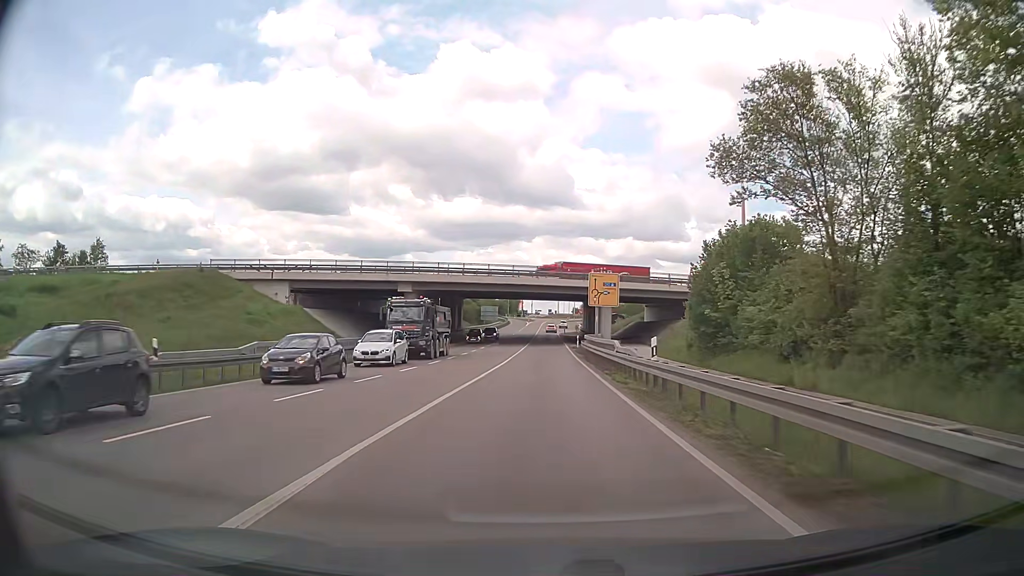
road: primary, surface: asphalt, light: Day
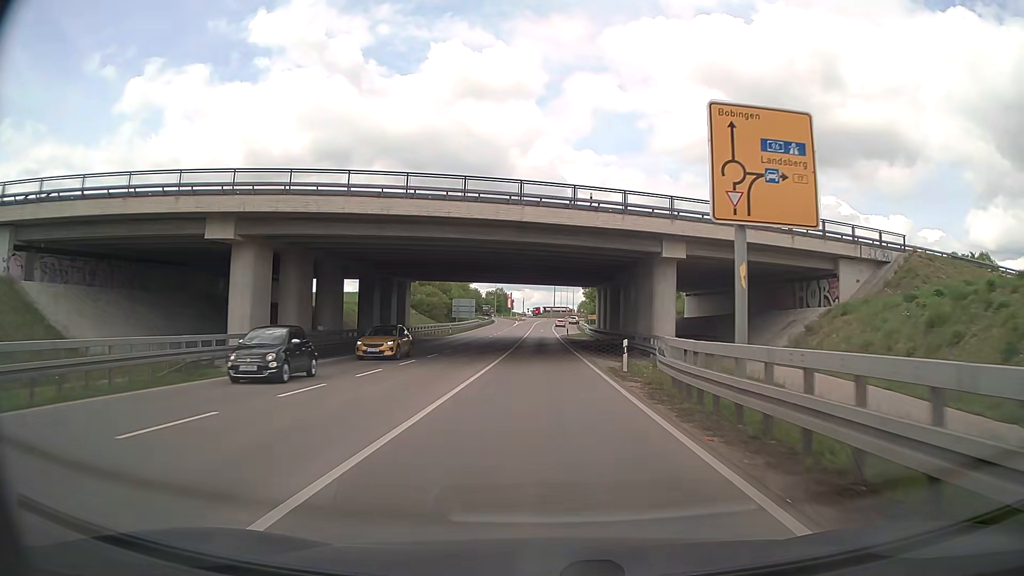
(0.0, +36.1) m; +1°
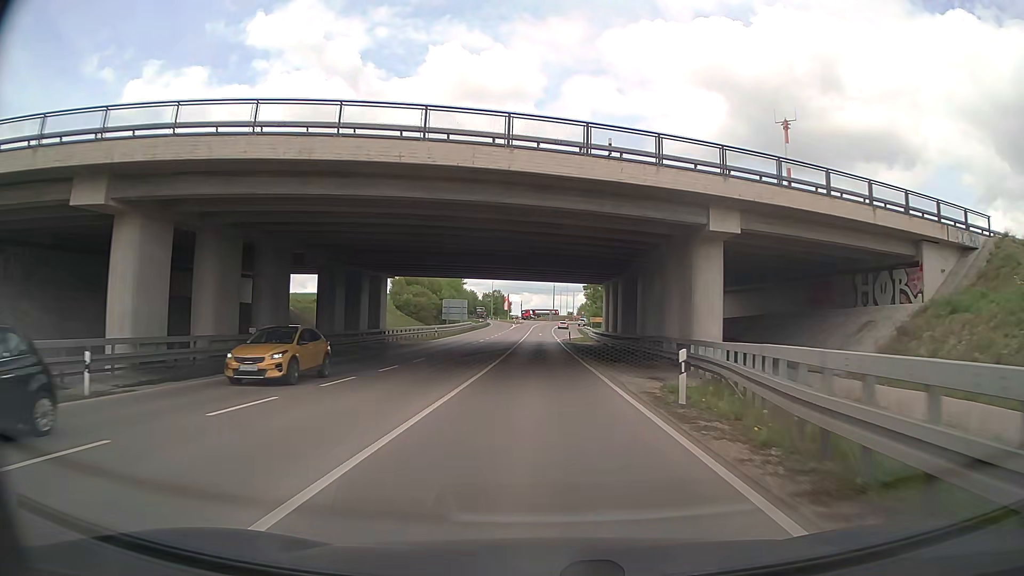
(0.0, +9.2) m; 0°
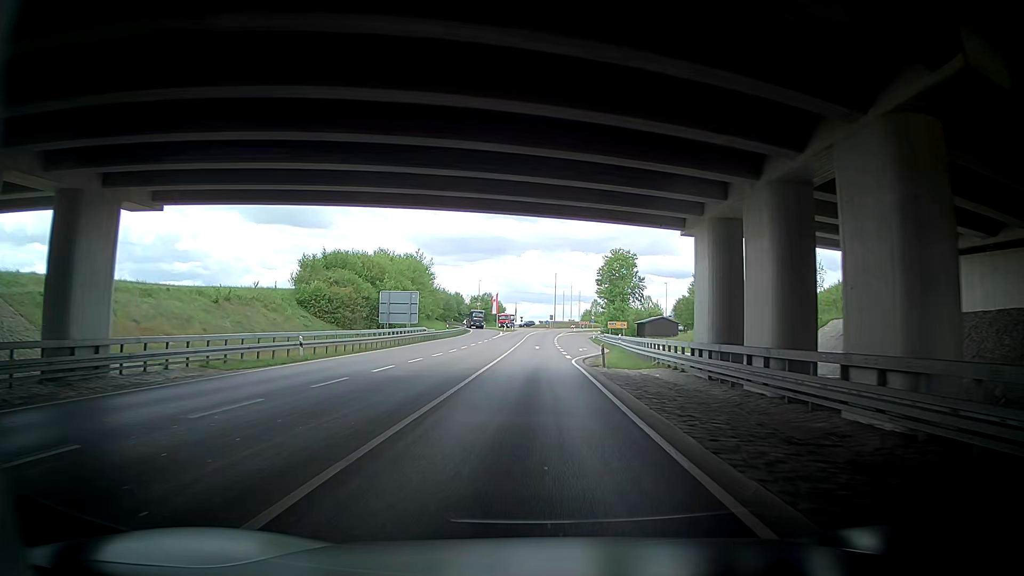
(+0.4, +36.7) m; +2°
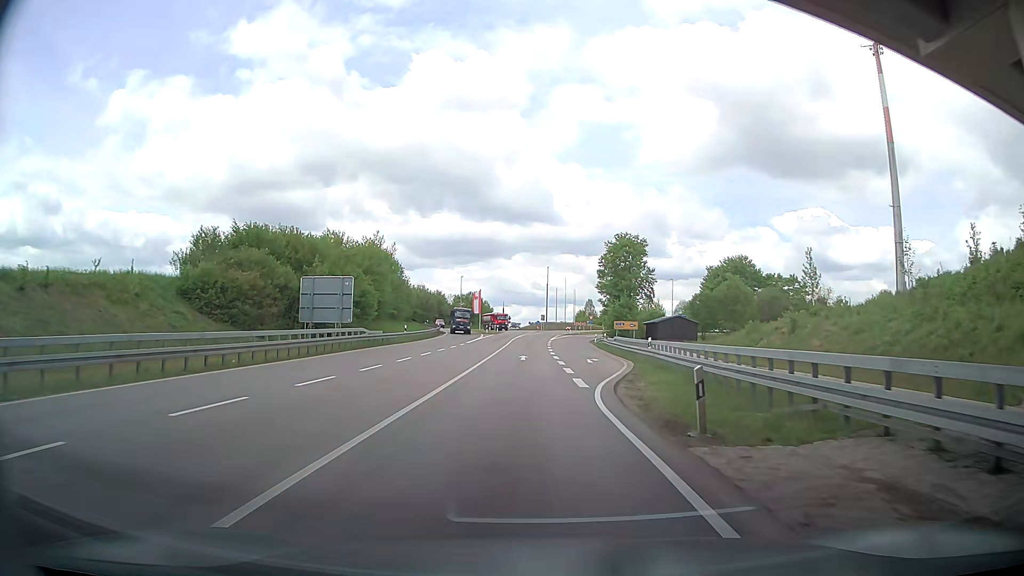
(-0.4, +18.1) m; -1°
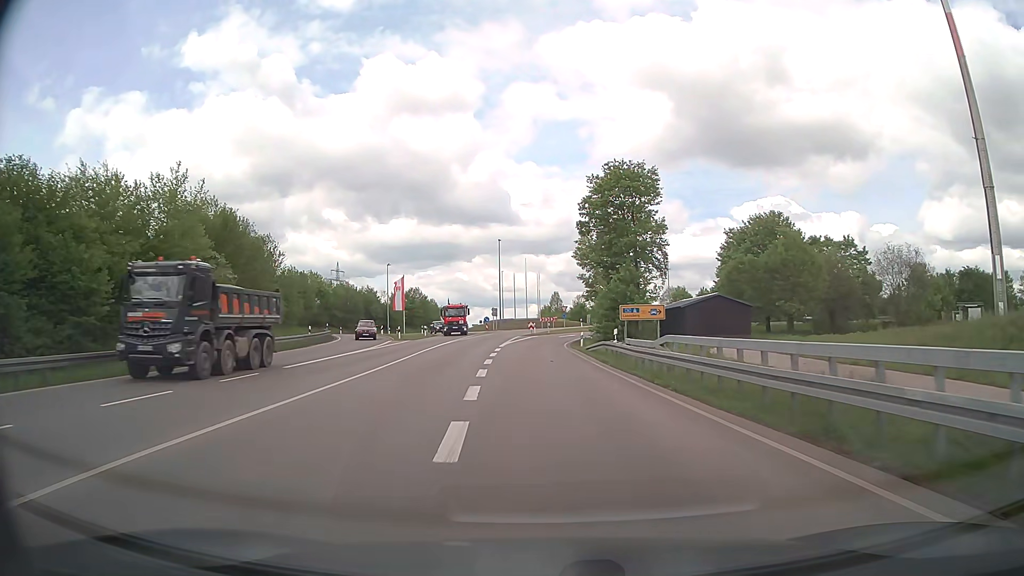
(+0.9, +34.6) m; +3°
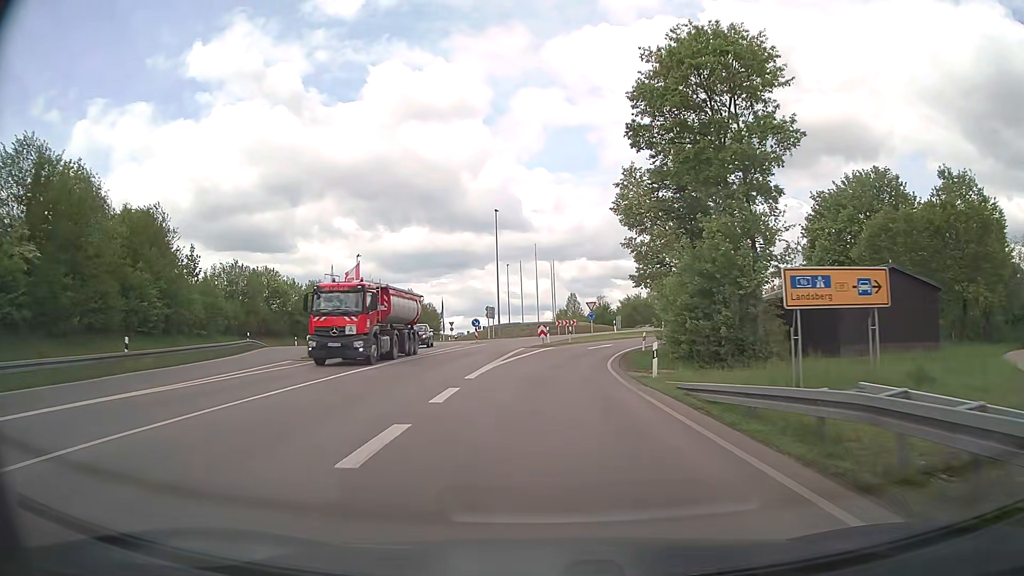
(-0.3, +24.2) m; -1°
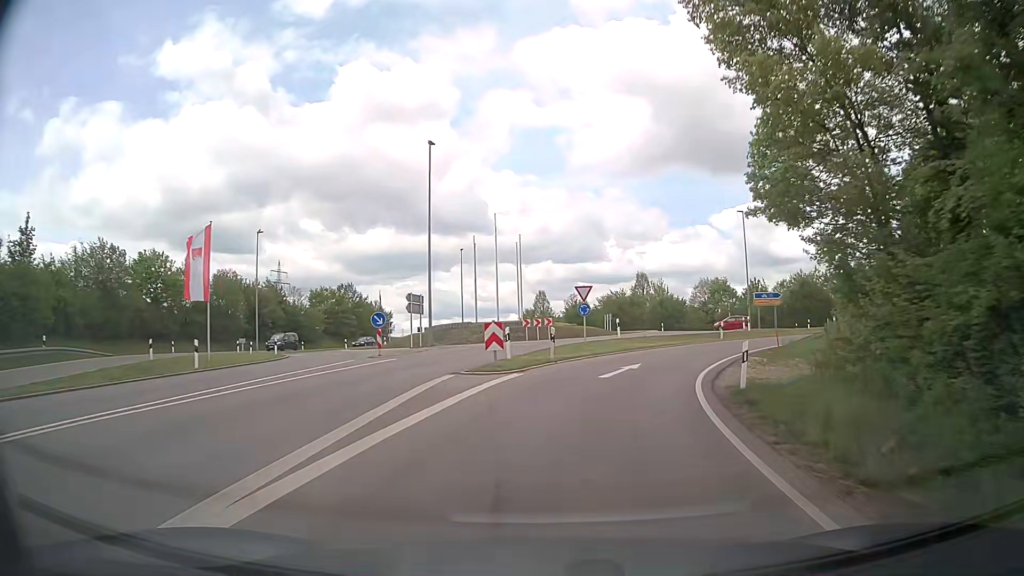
(+0.1, +21.7) m; +3°
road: trunk_link
(+1, +10) (+3, +20) (+7, +29) (+13, +37) (+20, +44) (+29, +49) (+38, +52) (+48, +54) (+58, +56) (+68, +56) m
